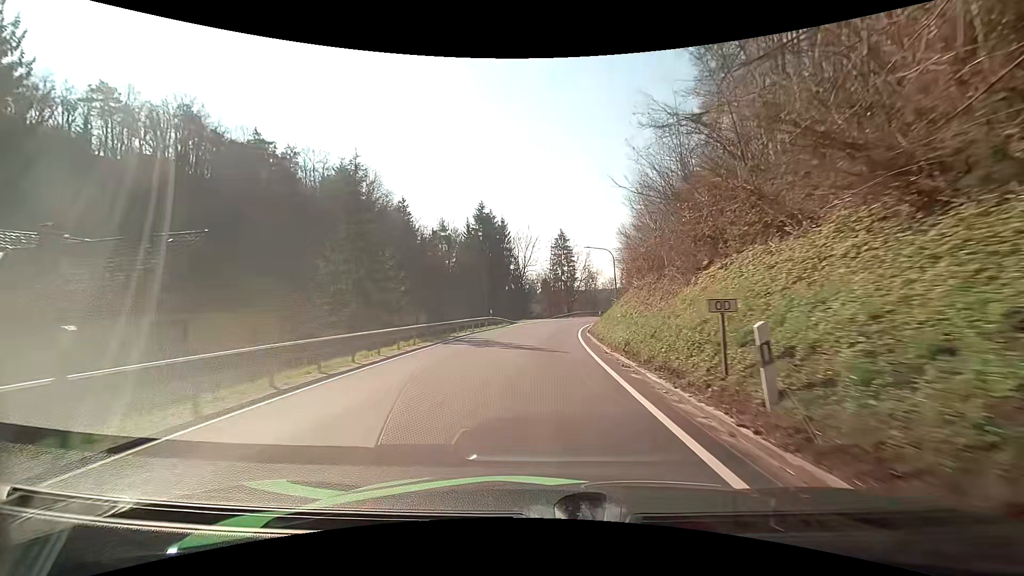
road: secondary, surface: asphalt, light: Day
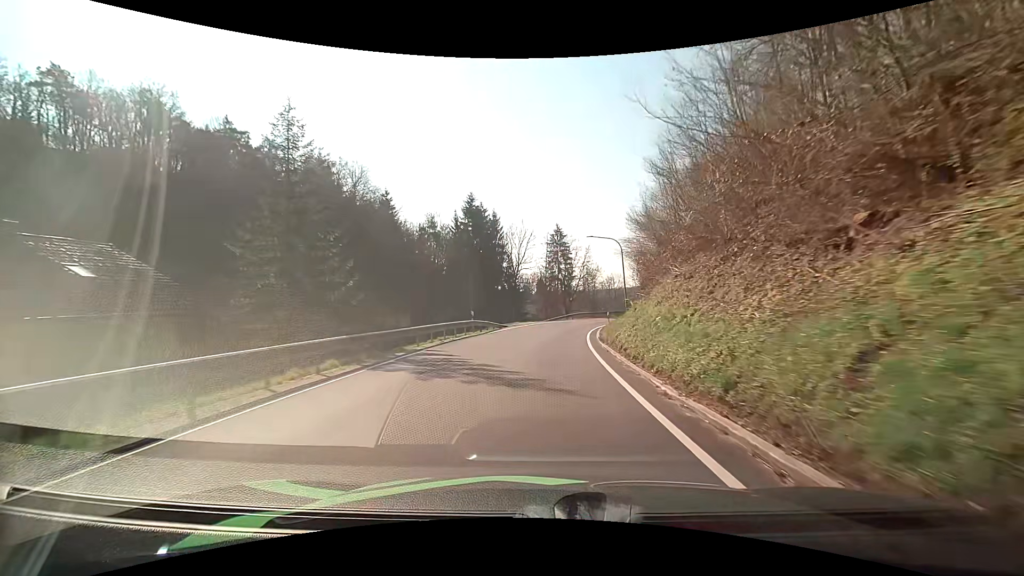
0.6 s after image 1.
(0.0, +8.0) m; +1°
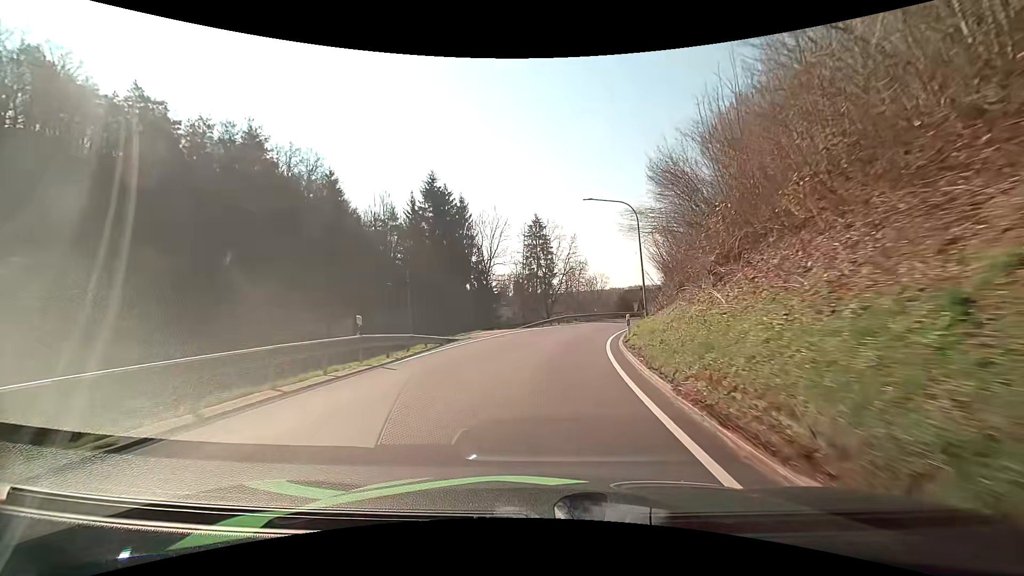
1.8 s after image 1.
(+0.2, +15.8) m; +2°
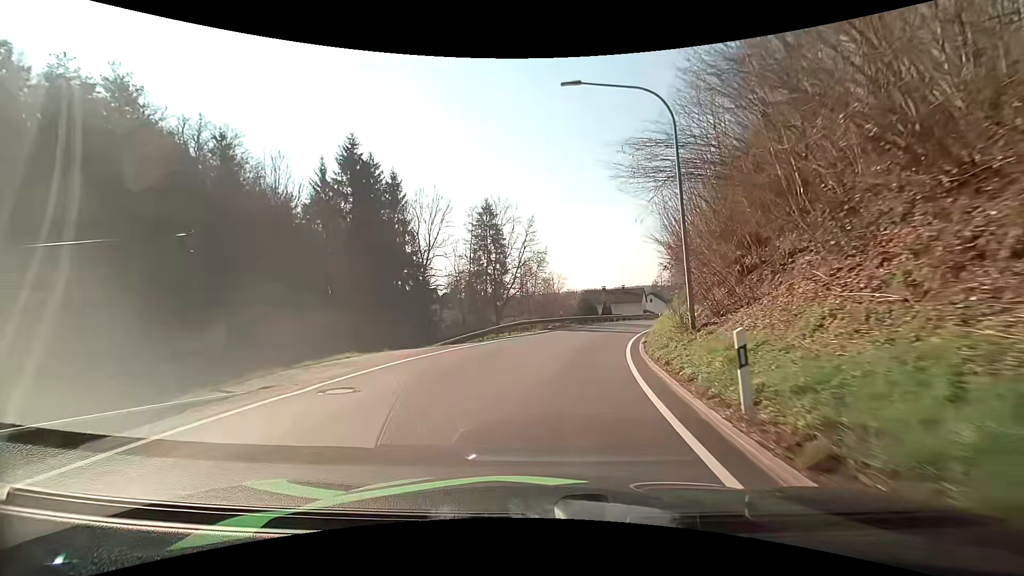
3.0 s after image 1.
(+0.6, +15.6) m; +5°
